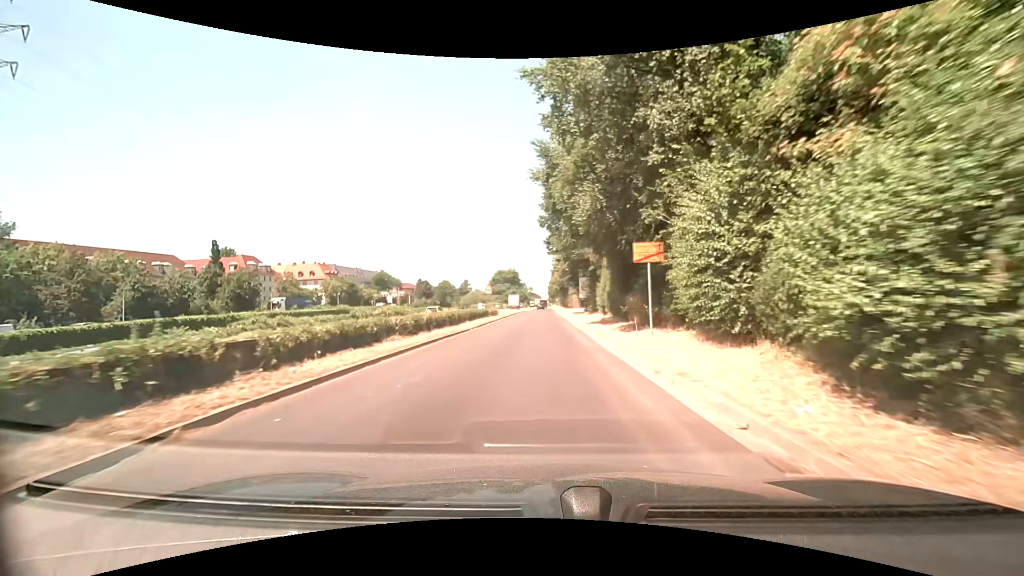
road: trunk_link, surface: asphalt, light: Day
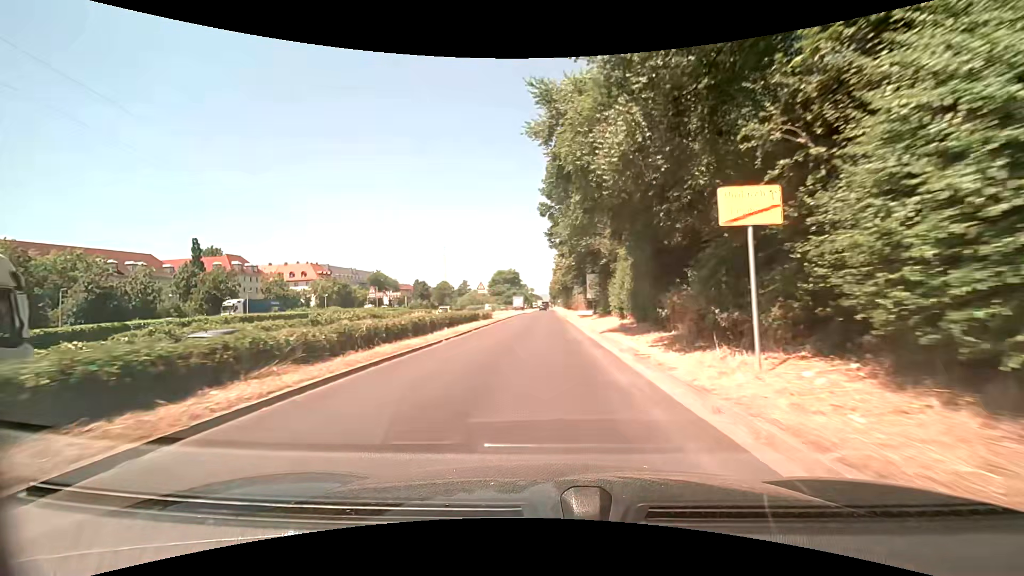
(0.0, +7.4) m; 0°
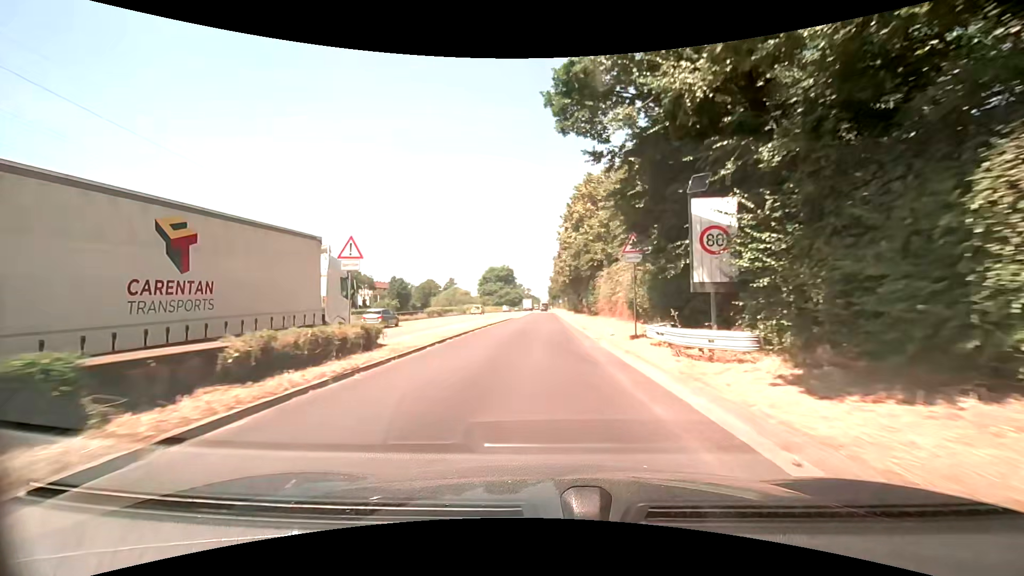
(-0.2, +30.7) m; 0°
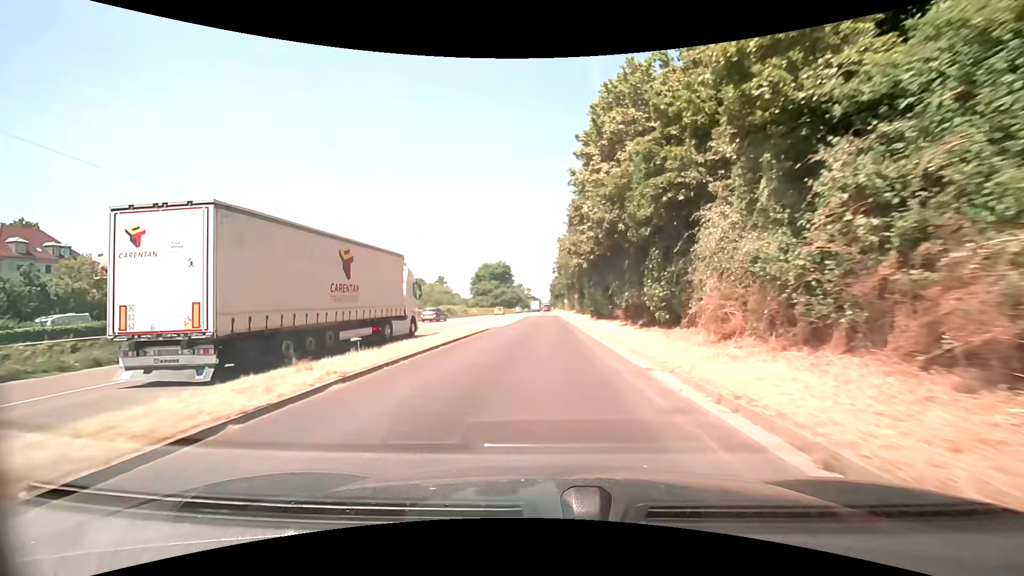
(-0.1, +24.5) m; -1°
(0, +10) (0, +20) (0, +30) (0, +40) (+1, +50) (+1, +60) (+1, +70) (+1, +80) (+1, +90) (+1, +100) m
